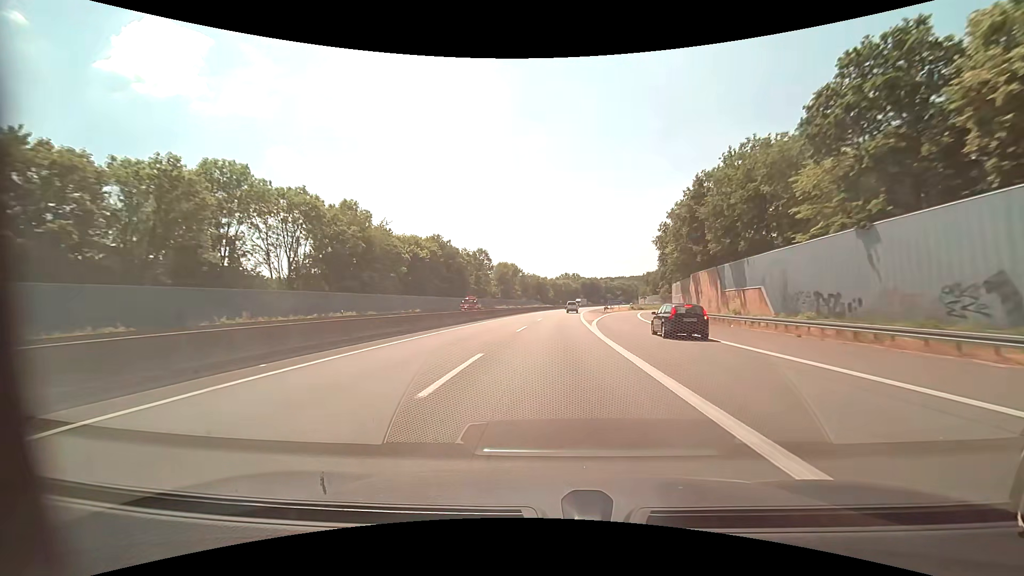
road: motorway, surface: asphalt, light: Day
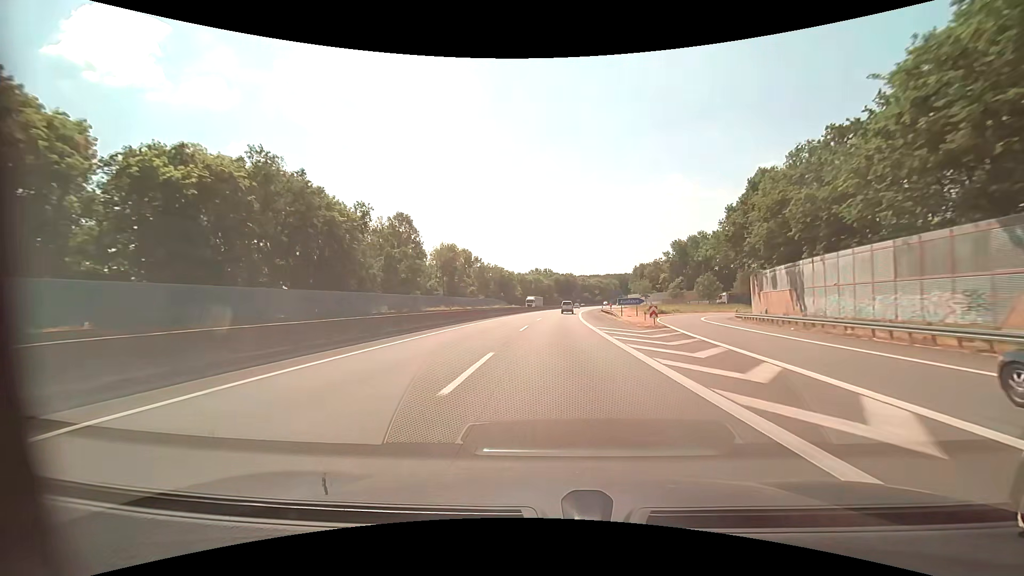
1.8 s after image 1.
(+1.4, +53.6) m; +3°
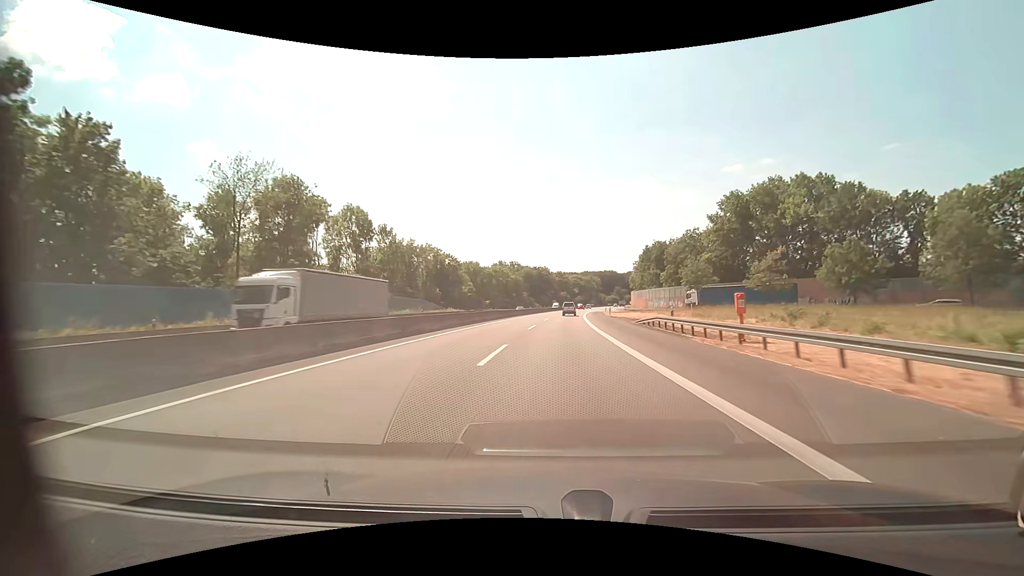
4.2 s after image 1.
(+2.5, +67.9) m; +3°
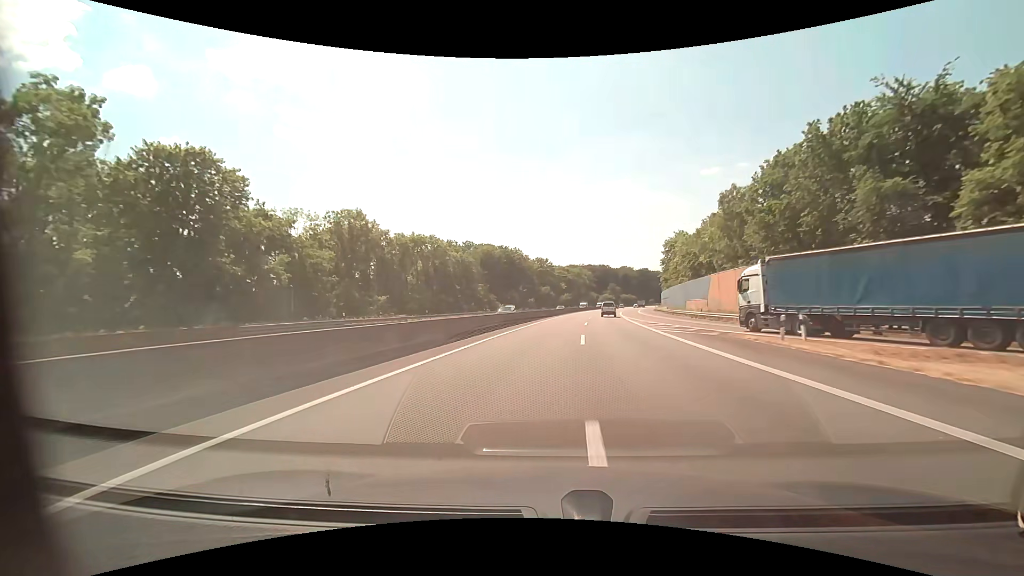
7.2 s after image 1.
(+2.6, +83.5) m; +2°
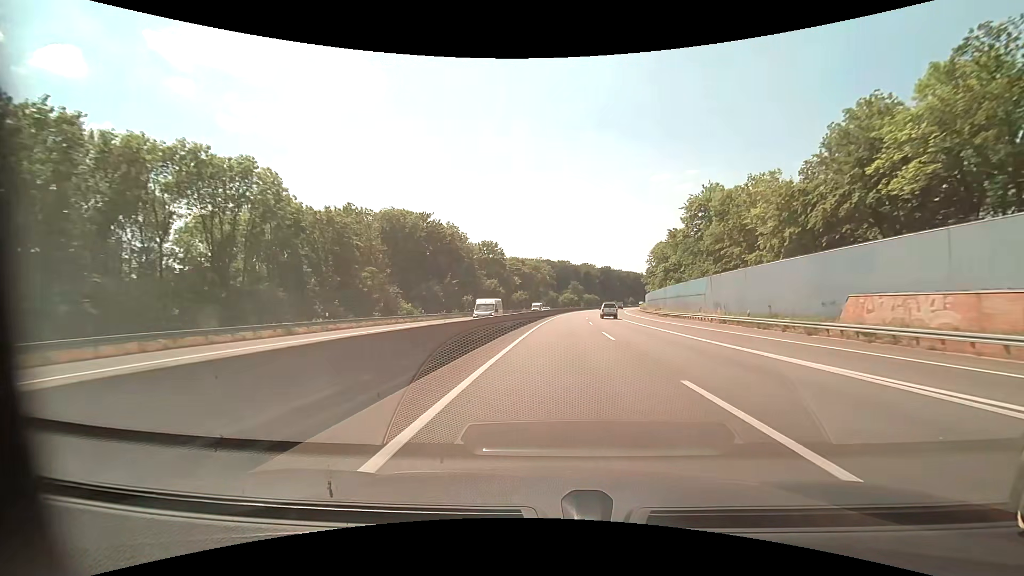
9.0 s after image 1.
(+1.7, +50.6) m; +5°
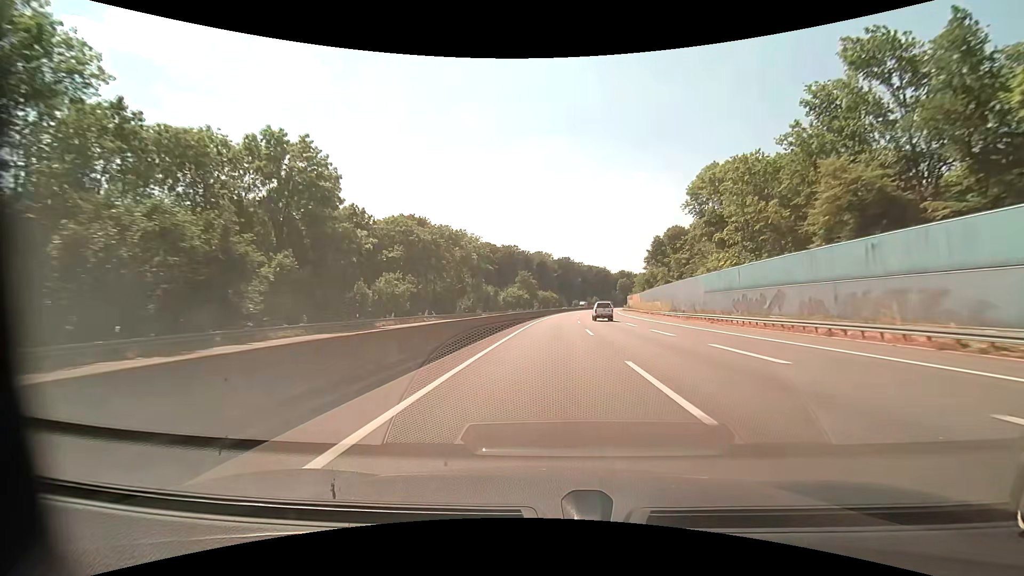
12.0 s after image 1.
(+5.8, +87.3) m; +6°
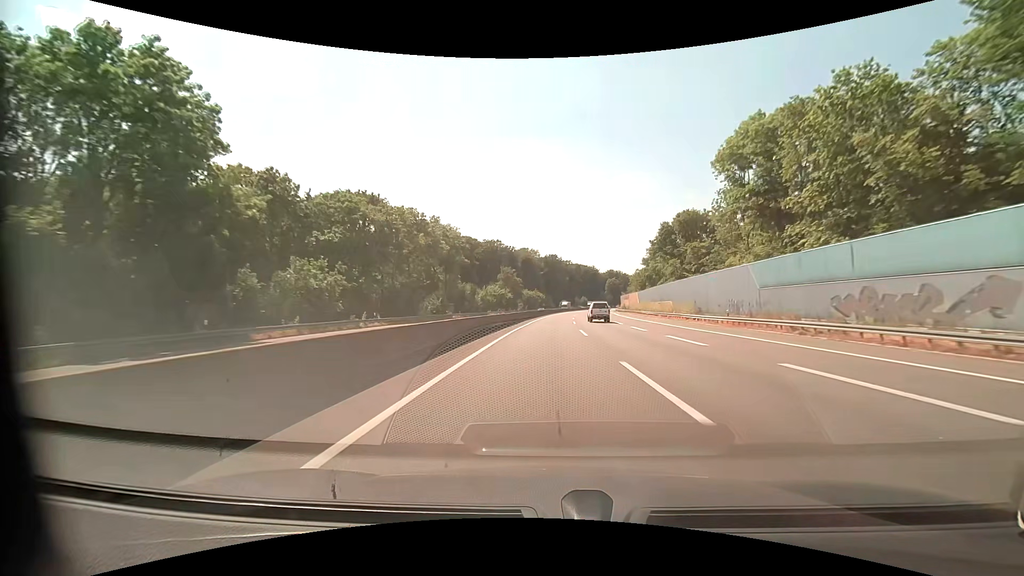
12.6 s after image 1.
(+0.3, +18.3) m; +2°
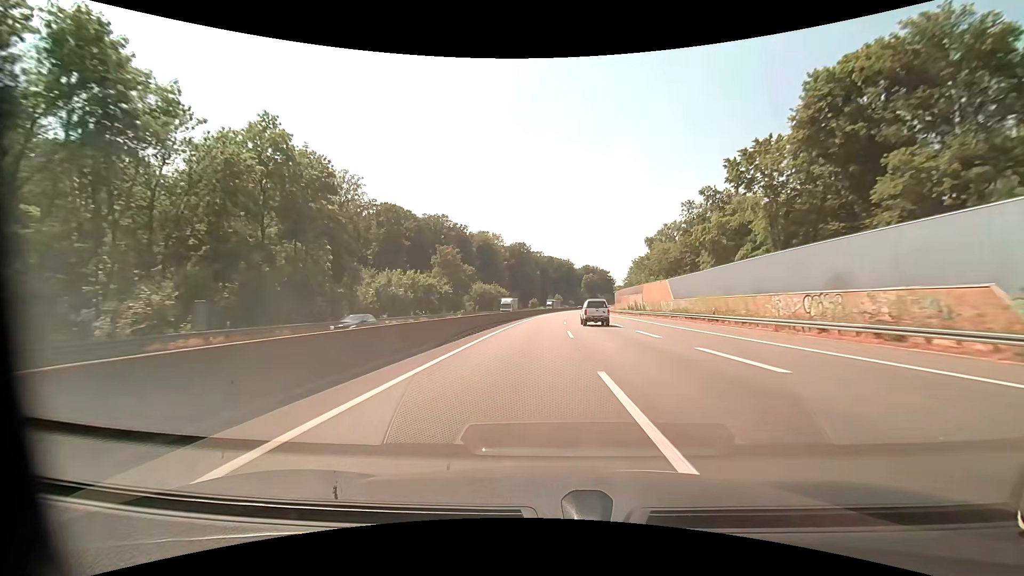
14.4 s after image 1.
(+2.0, +56.4) m; +3°
(0, +10) (0, +20) (0, +30) (+1, +40) (+1, +50) (+1, +60) (+2, +70) (+2, +80) (+3, +90) (+4, +100) m
